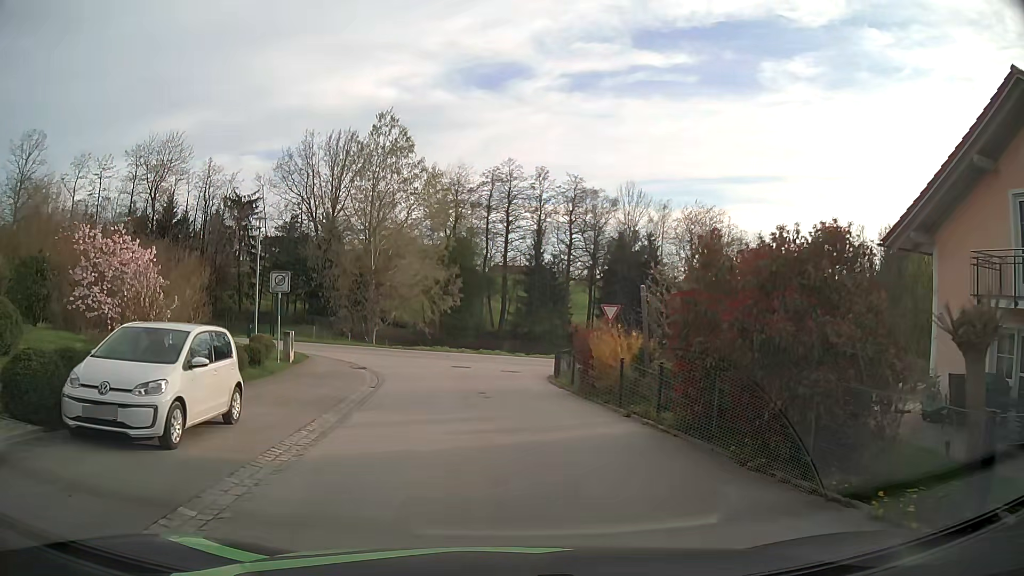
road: secondary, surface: asphalt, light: Day
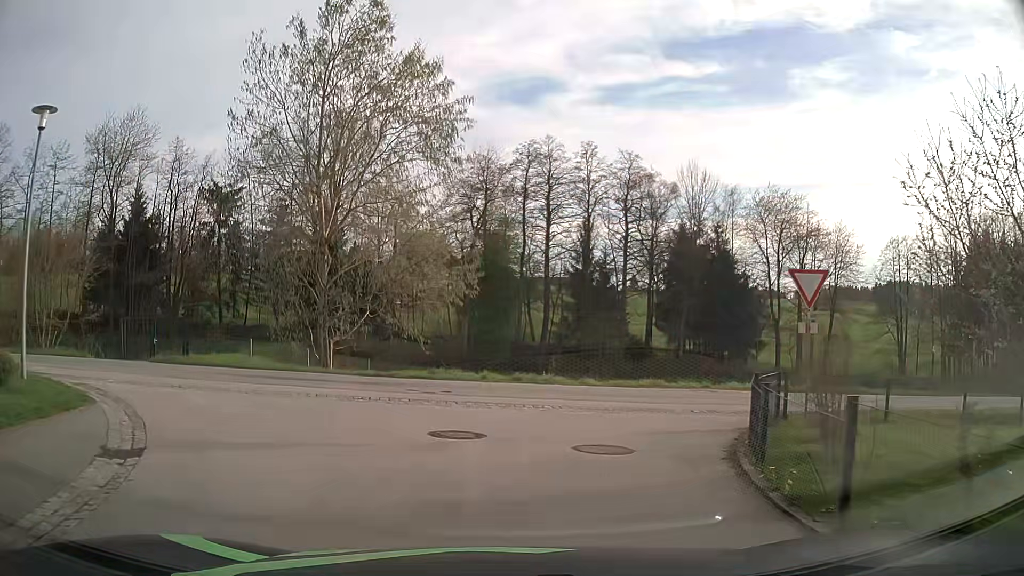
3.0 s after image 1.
(-0.3, +16.8) m; -2°
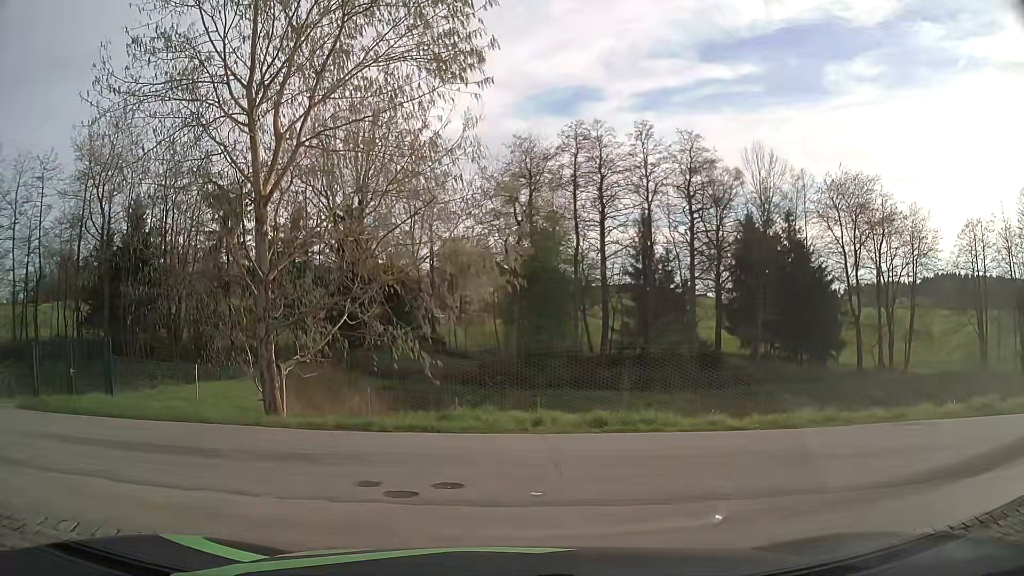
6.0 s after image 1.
(-0.2, +8.7) m; -3°
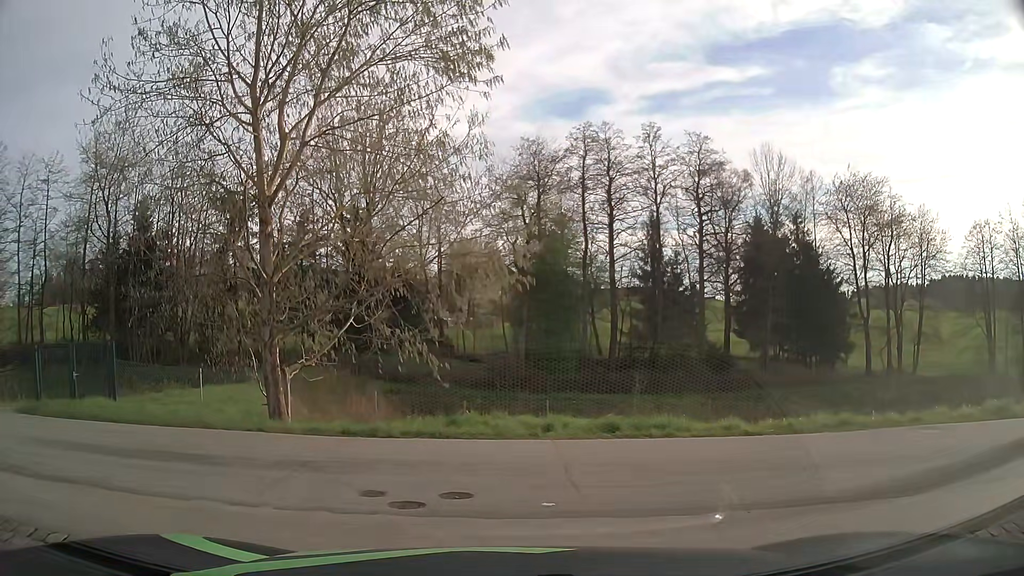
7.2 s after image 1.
(0.0, +0.3) m; 0°
